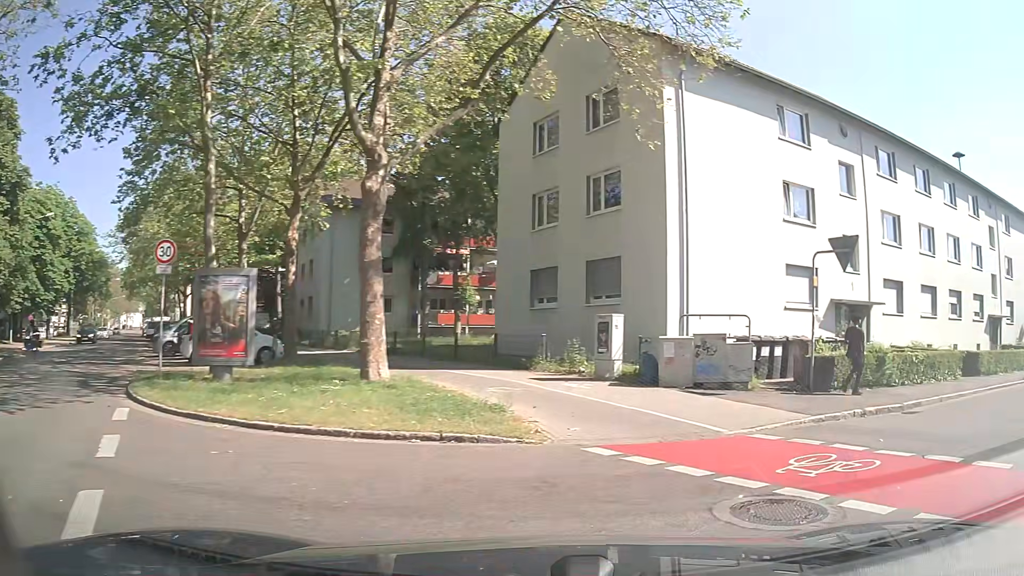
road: secondary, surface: asphalt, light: Day
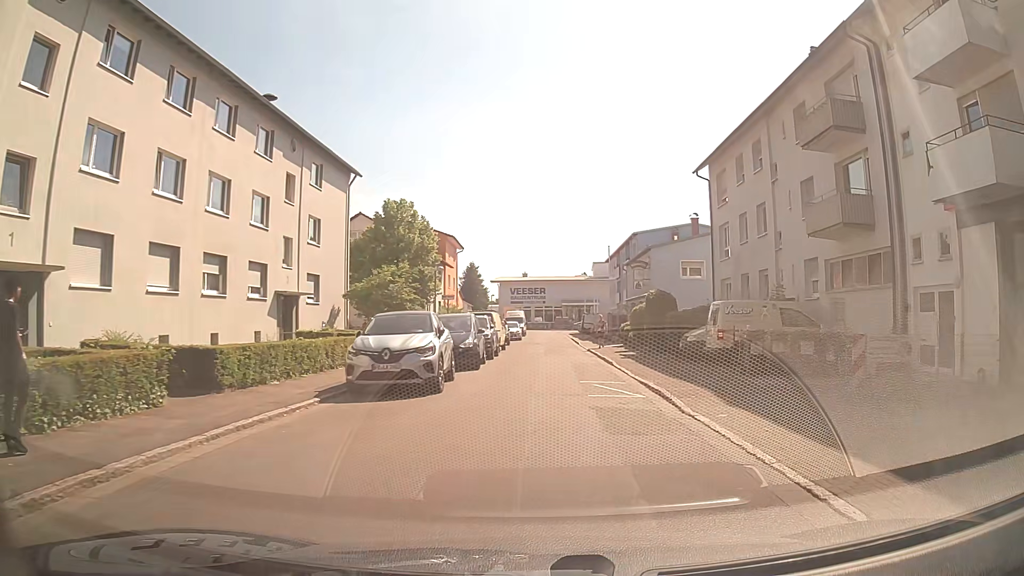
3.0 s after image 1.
(+6.5, +9.6) m; +55°
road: residential
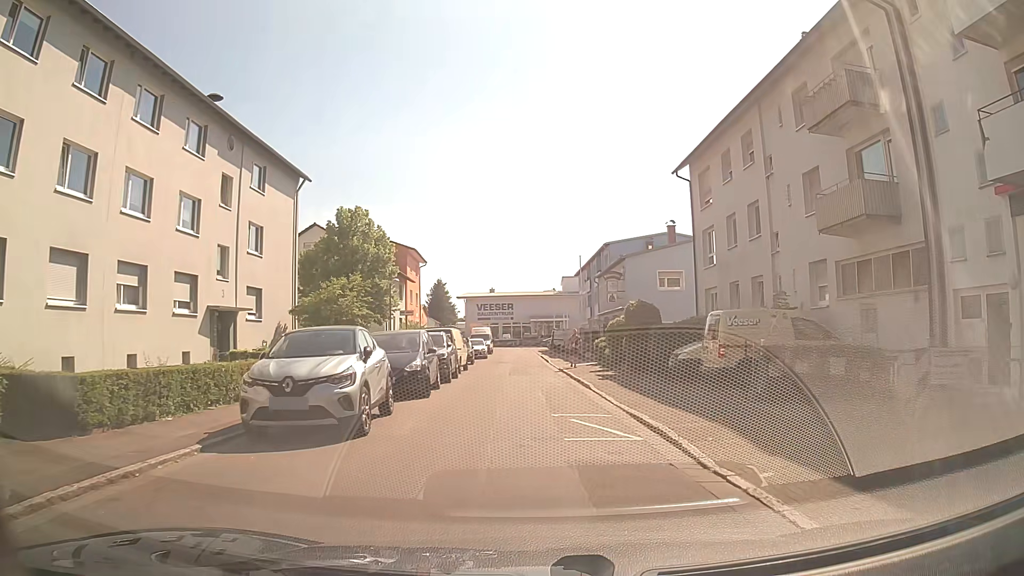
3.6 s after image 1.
(+0.1, +3.4) m; +3°
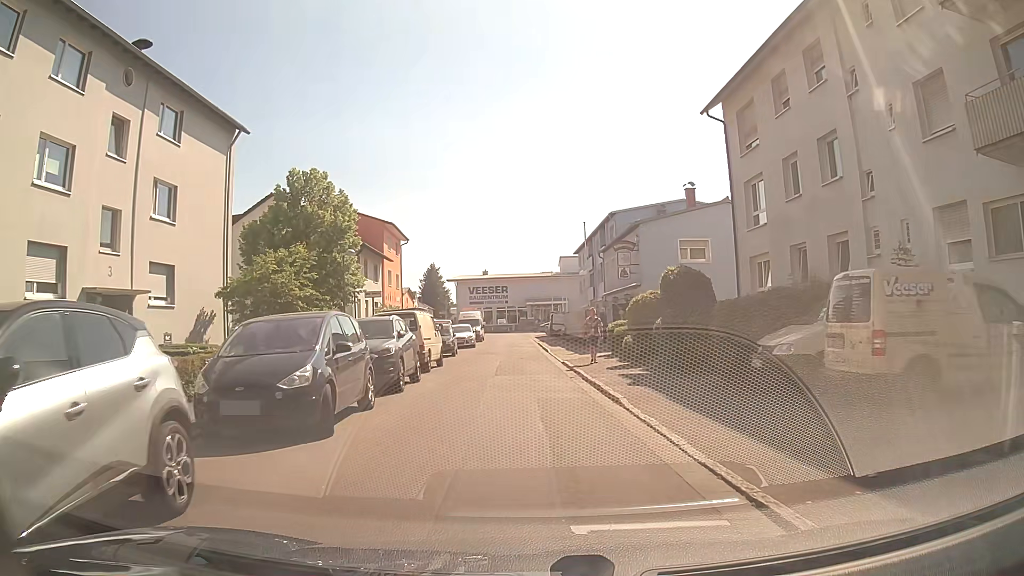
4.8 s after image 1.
(0.0, +7.6) m; -1°
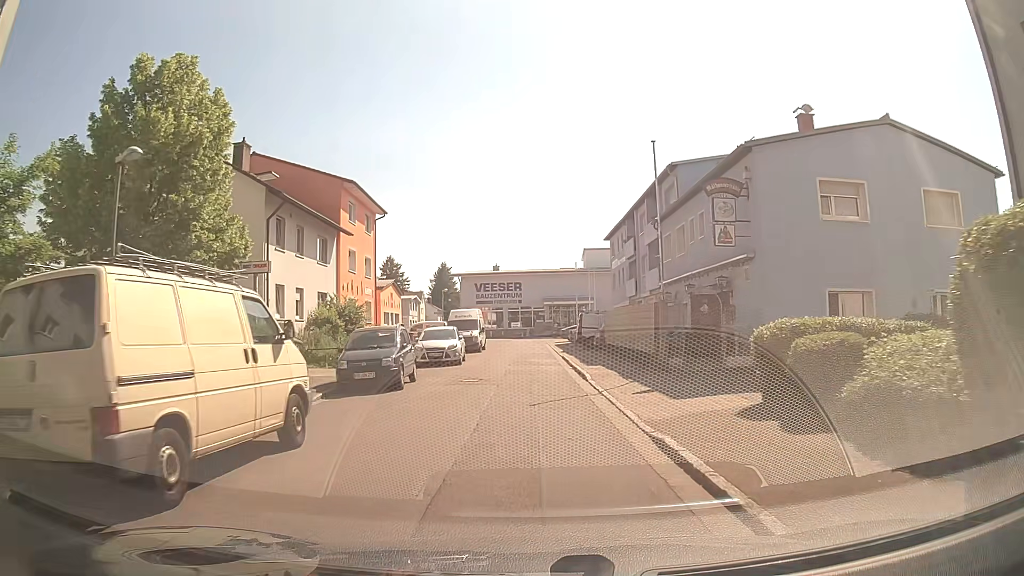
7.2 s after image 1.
(-0.1, +16.0) m; -1°
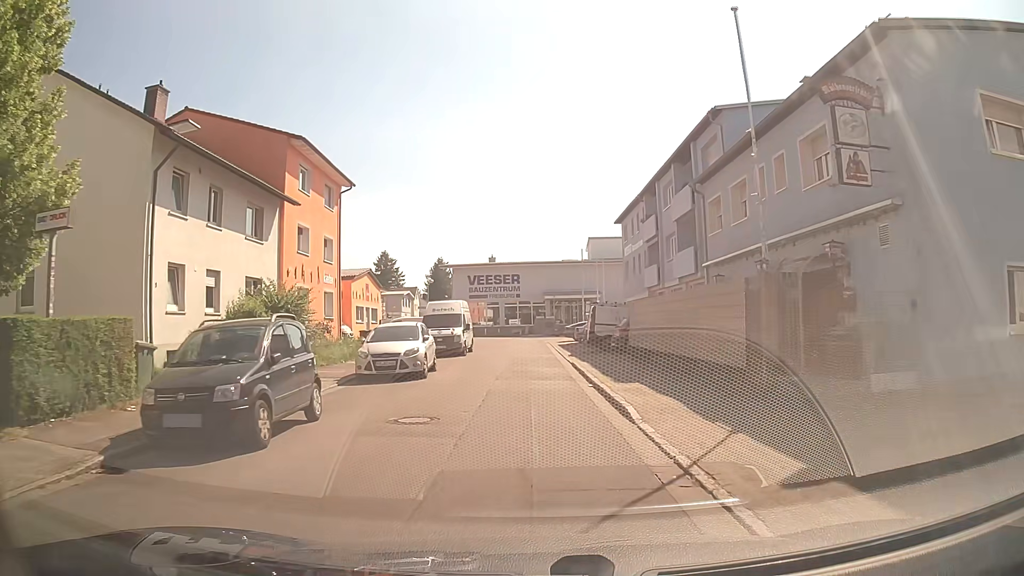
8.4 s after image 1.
(0.0, +8.4) m; 0°
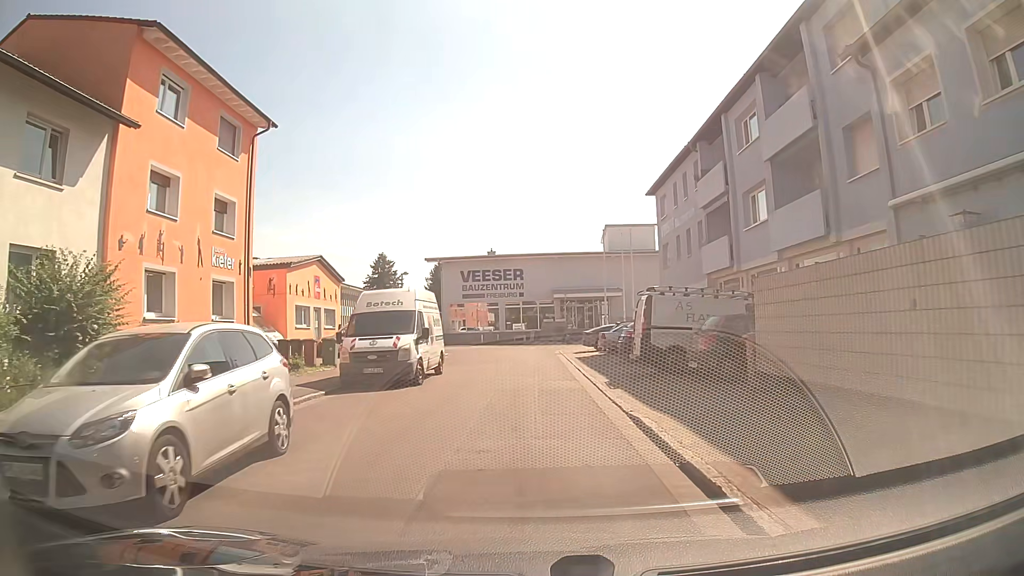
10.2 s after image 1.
(0.0, +12.8) m; -1°
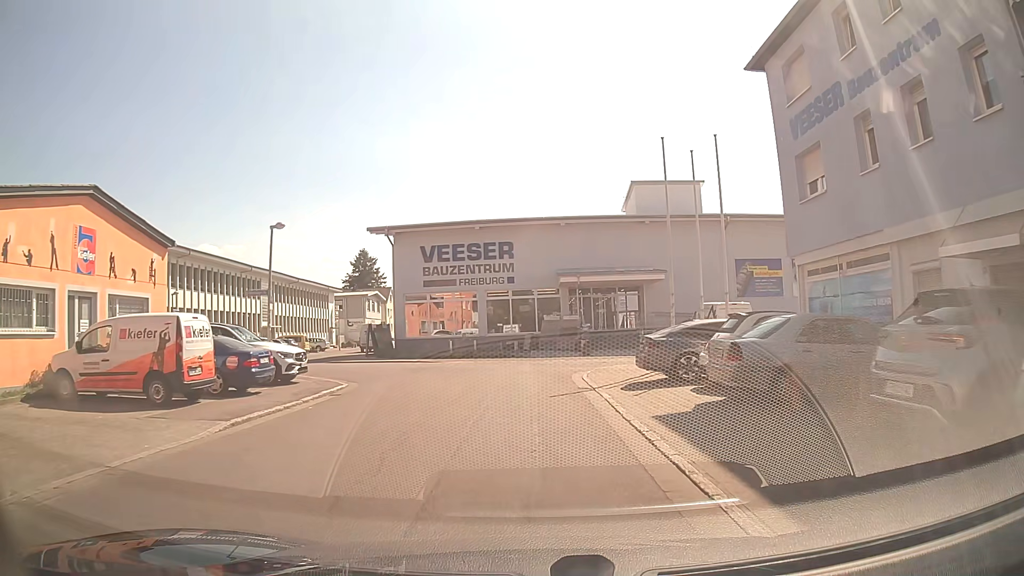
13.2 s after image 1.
(+0.2, +20.3) m; +1°
